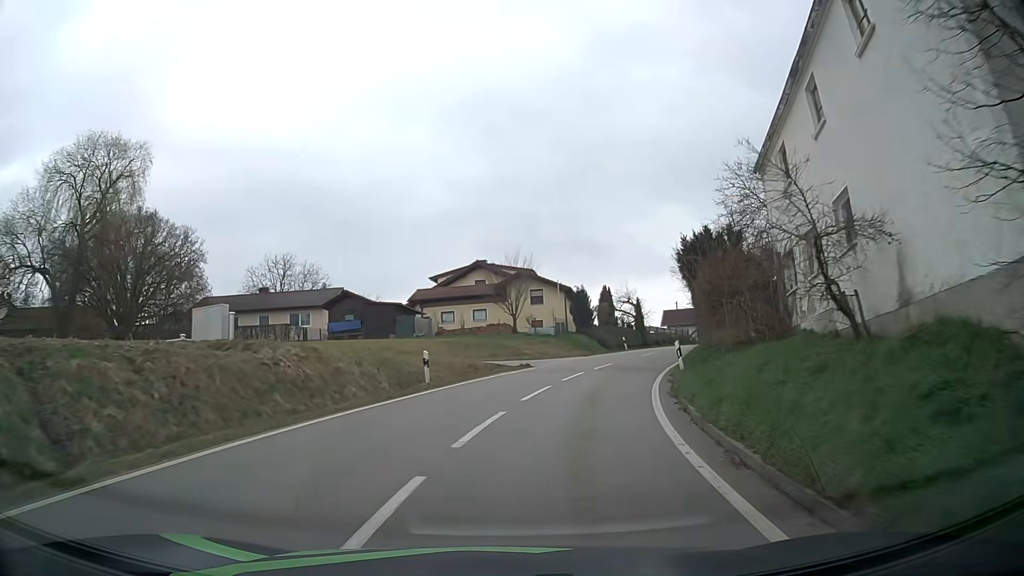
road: tertiary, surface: asphalt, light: Day
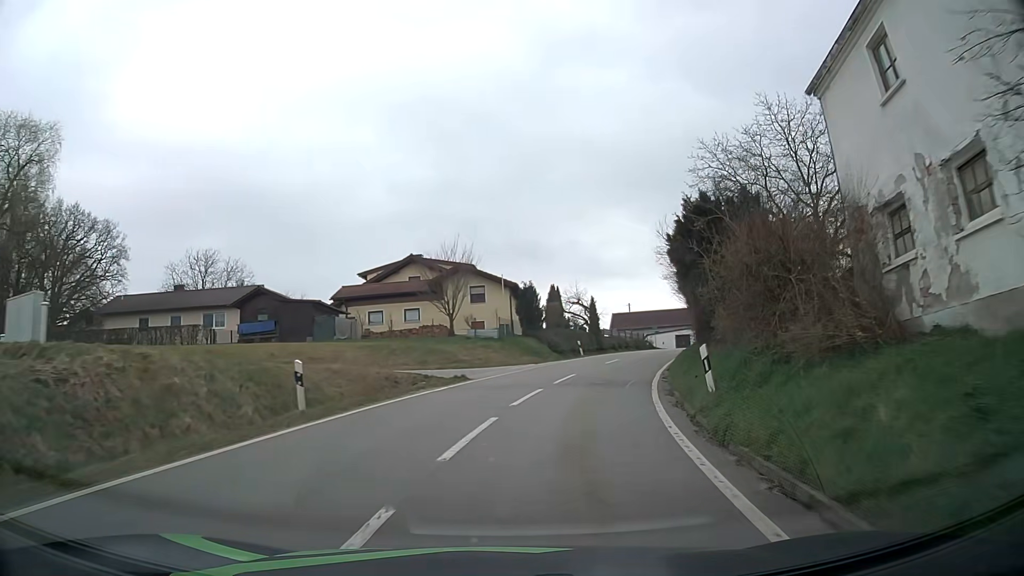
(+0.3, +7.3) m; +5°
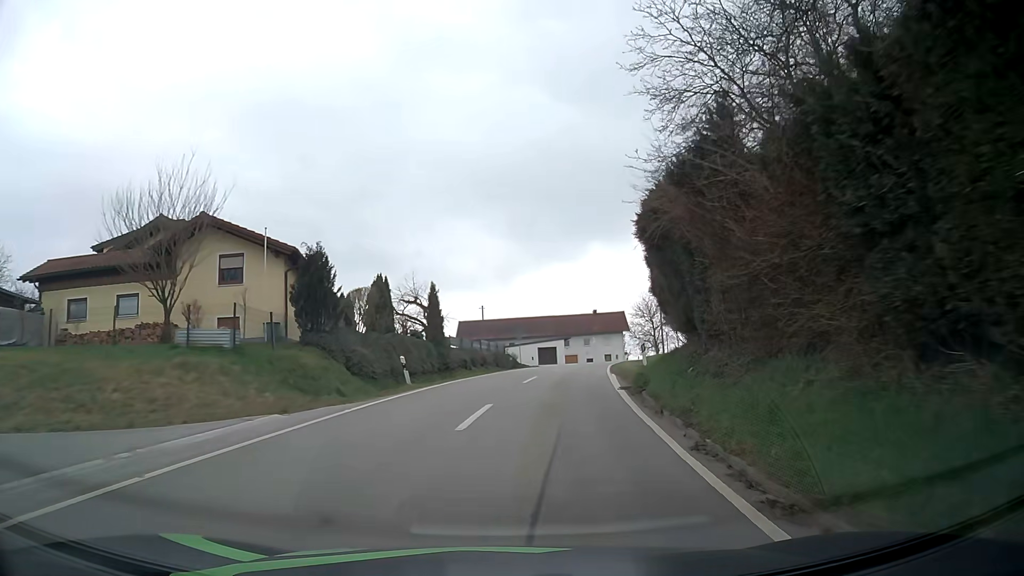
(+2.7, +21.1) m; +14°
